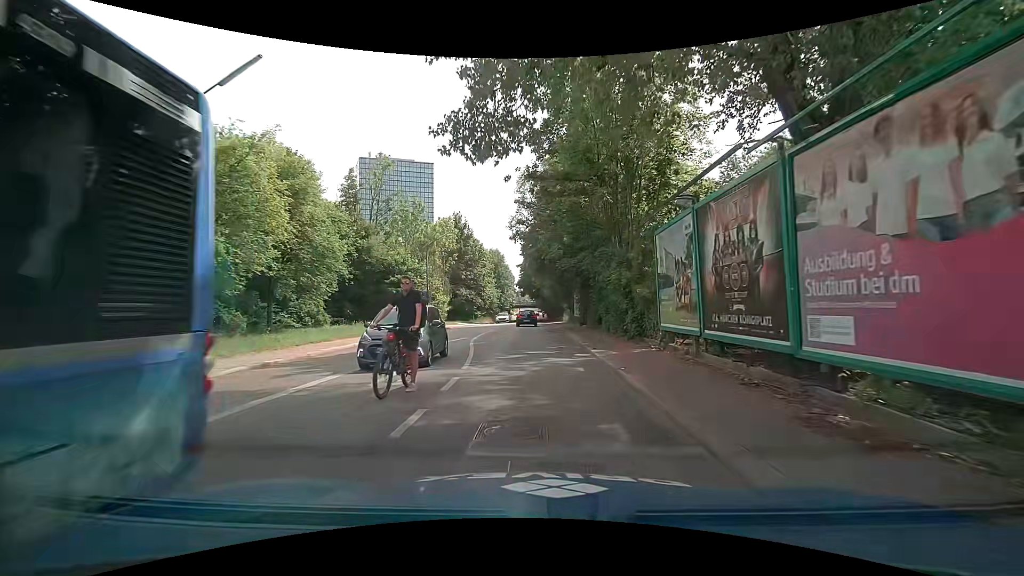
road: secondary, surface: asphalt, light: Day
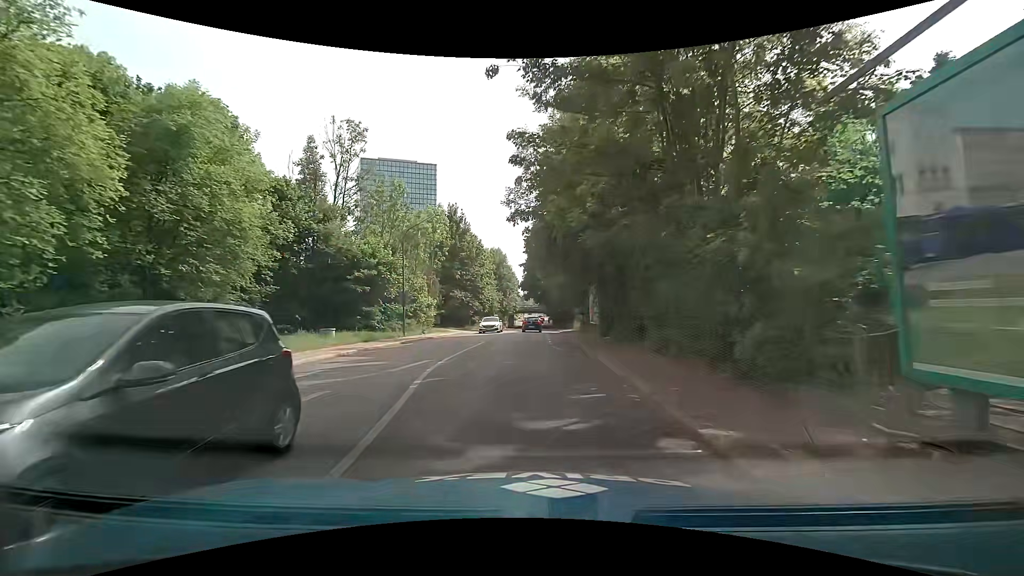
(-0.1, +9.4) m; 0°
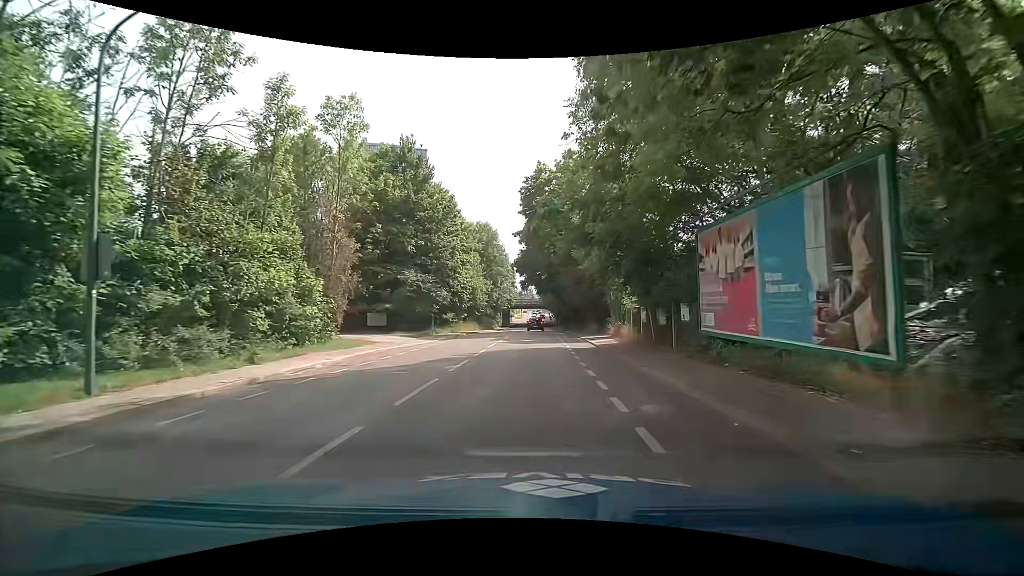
(-0.8, +24.7) m; 0°
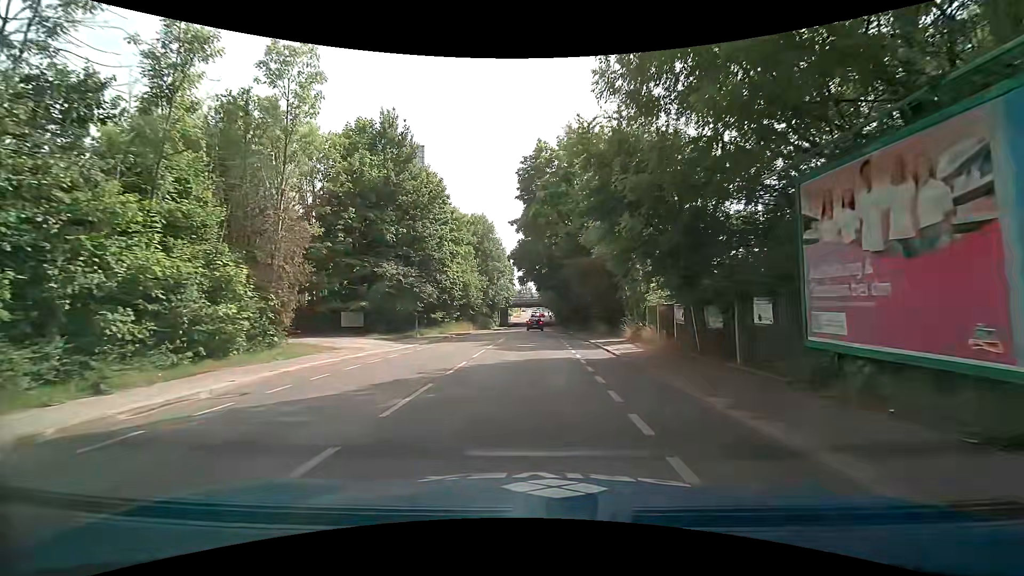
(-0.1, +5.3) m; -1°
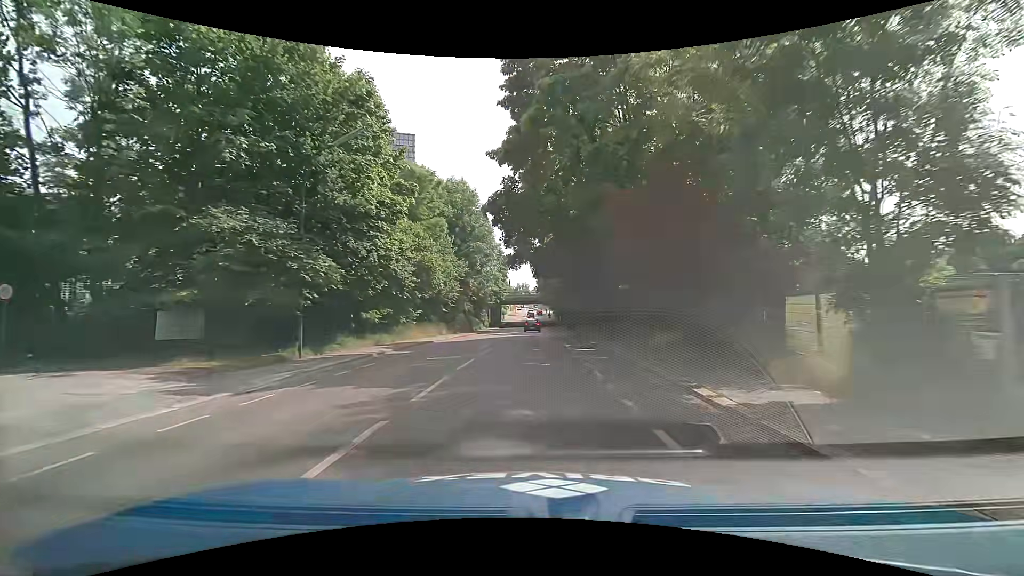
(+0.3, +17.1) m; +2°
